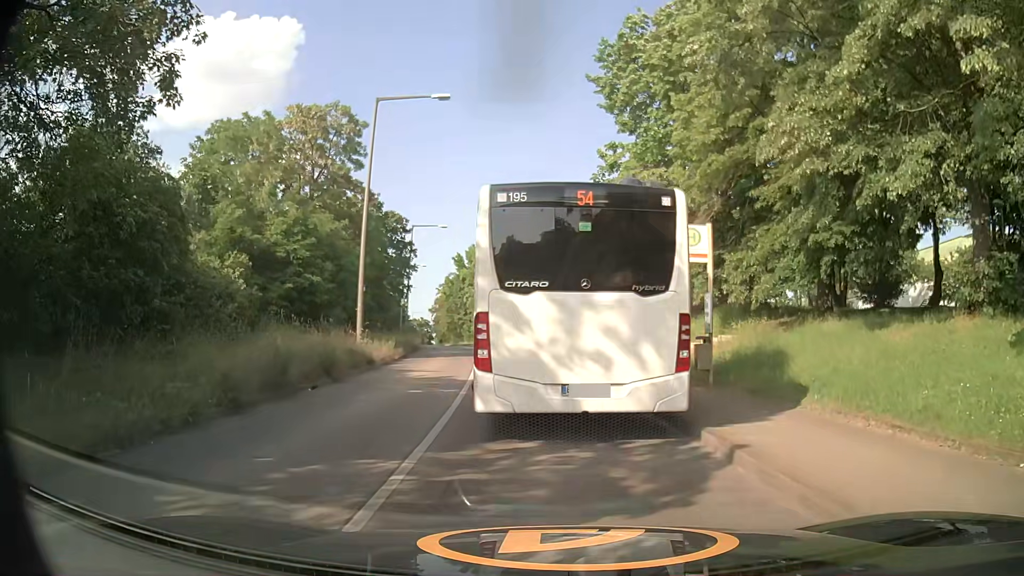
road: tertiary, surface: concrete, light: Day
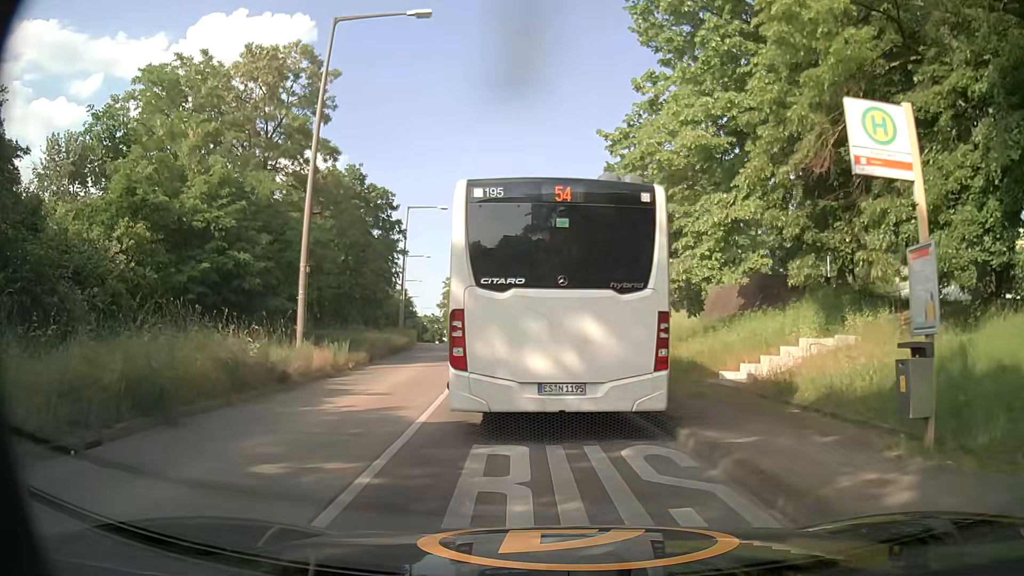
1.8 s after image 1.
(0.0, +8.8) m; -2°
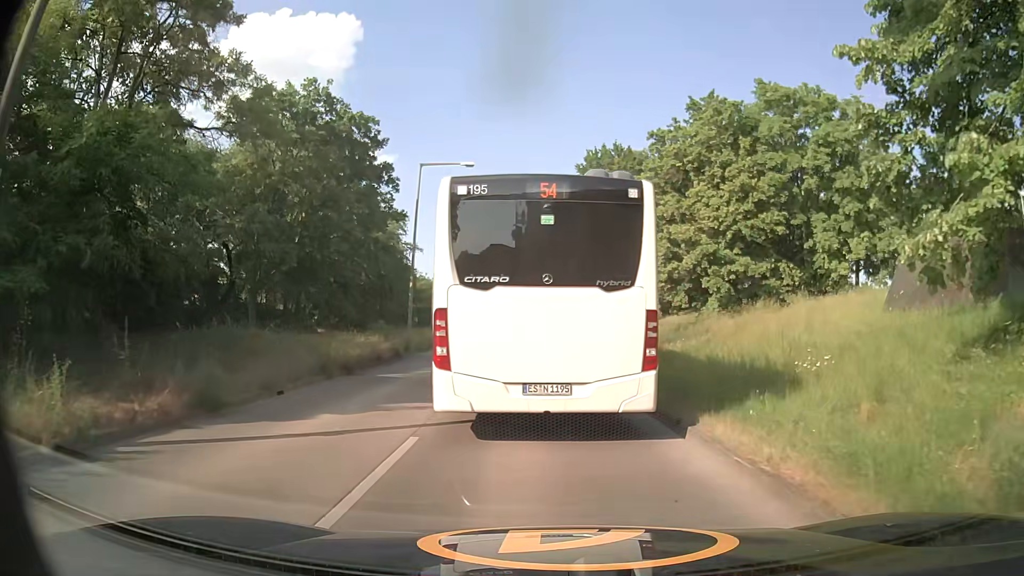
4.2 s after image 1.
(-0.4, +15.3) m; -4°
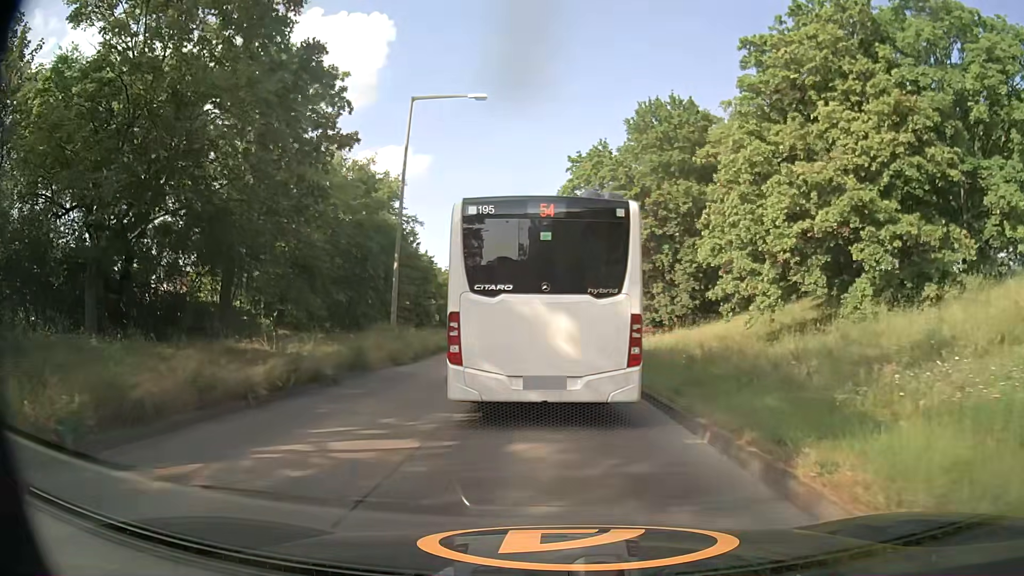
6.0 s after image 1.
(-0.3, +13.0) m; -3°
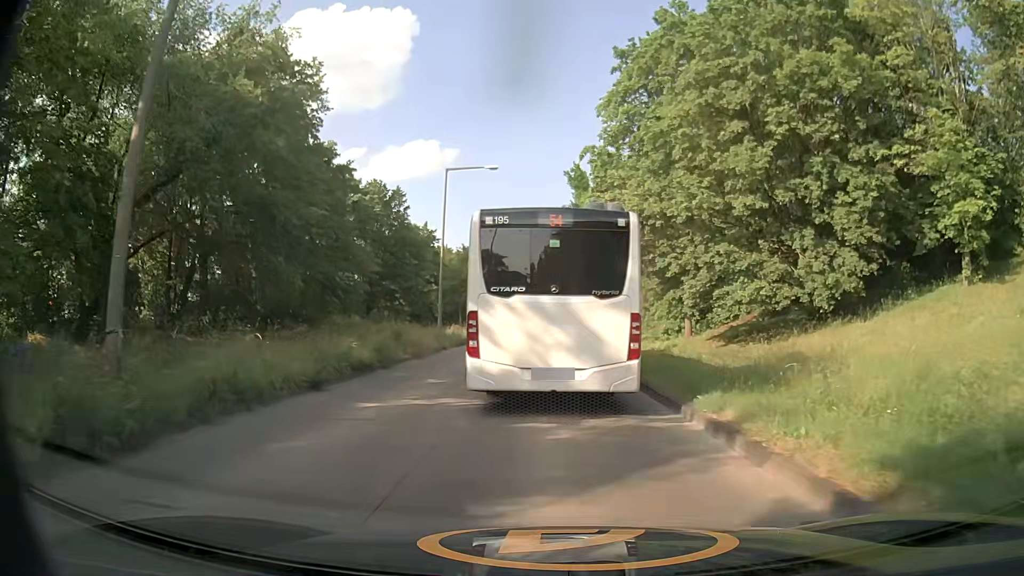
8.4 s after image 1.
(-0.6, +20.8) m; -4°
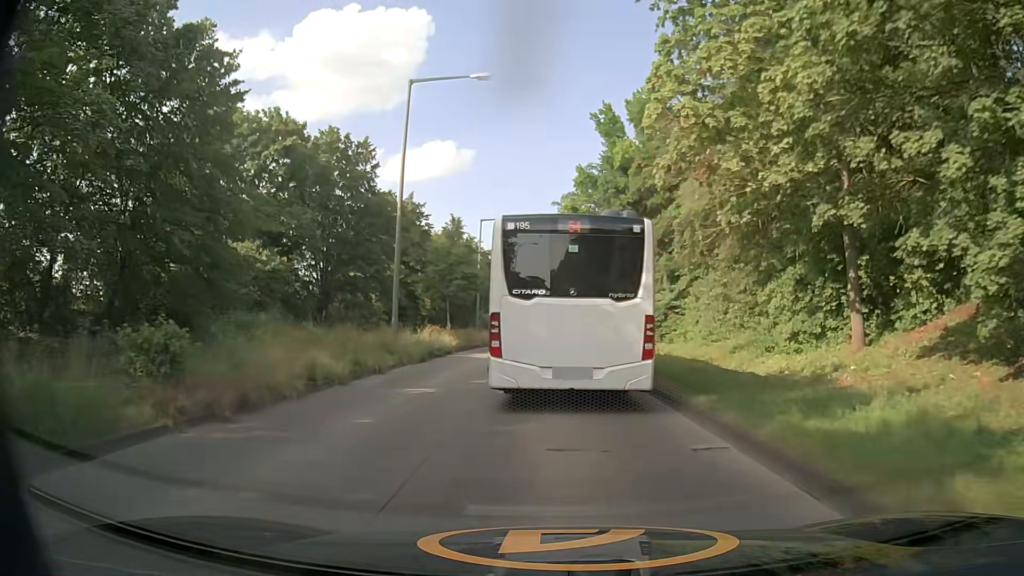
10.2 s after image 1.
(-0.1, +16.9) m; -1°
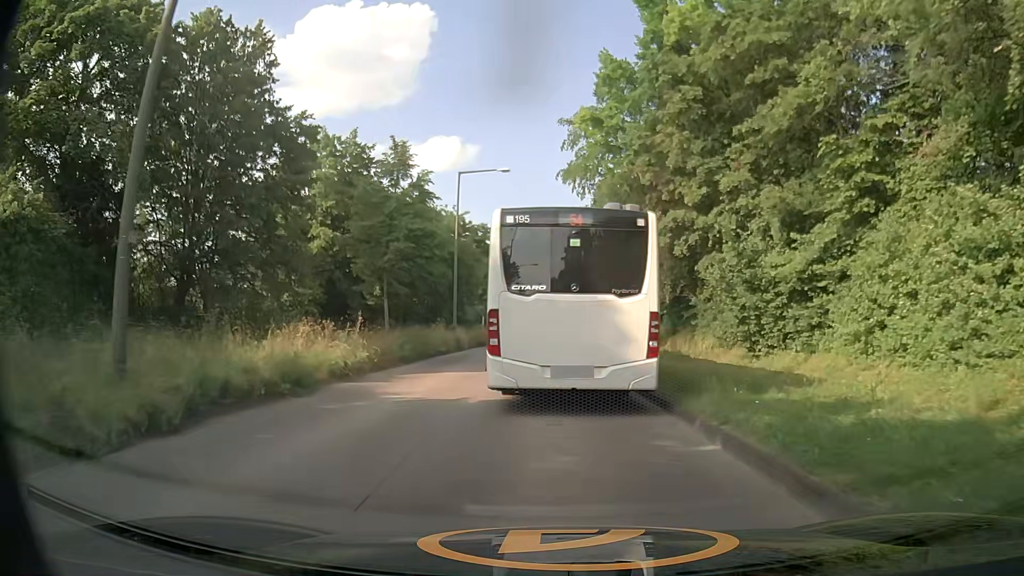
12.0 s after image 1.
(-0.2, +18.2) m; -1°
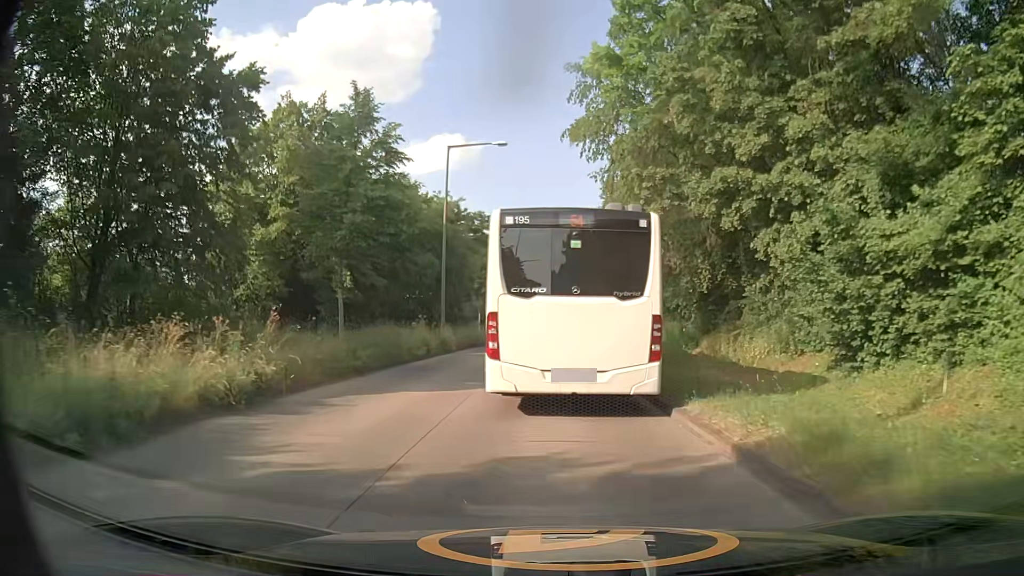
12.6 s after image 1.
(0.0, +6.2) m; 0°
(0, +10) (0, +20) (0, +30) (0, +40) (0, +50) (0, +60) (+1, +70) (+1, +80) (+2, +90) (+4, +100) m
